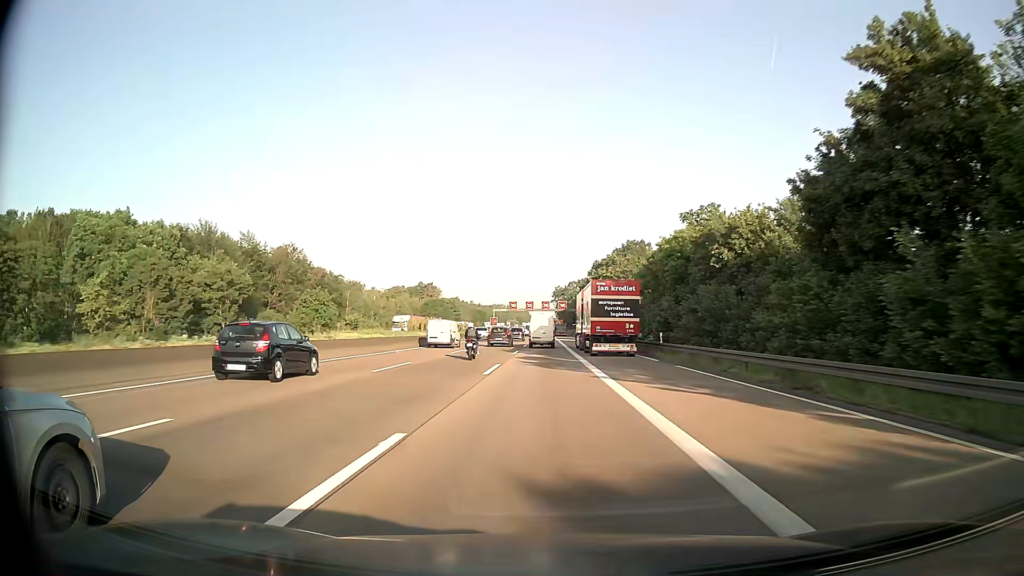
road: motorway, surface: asphalt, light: Day
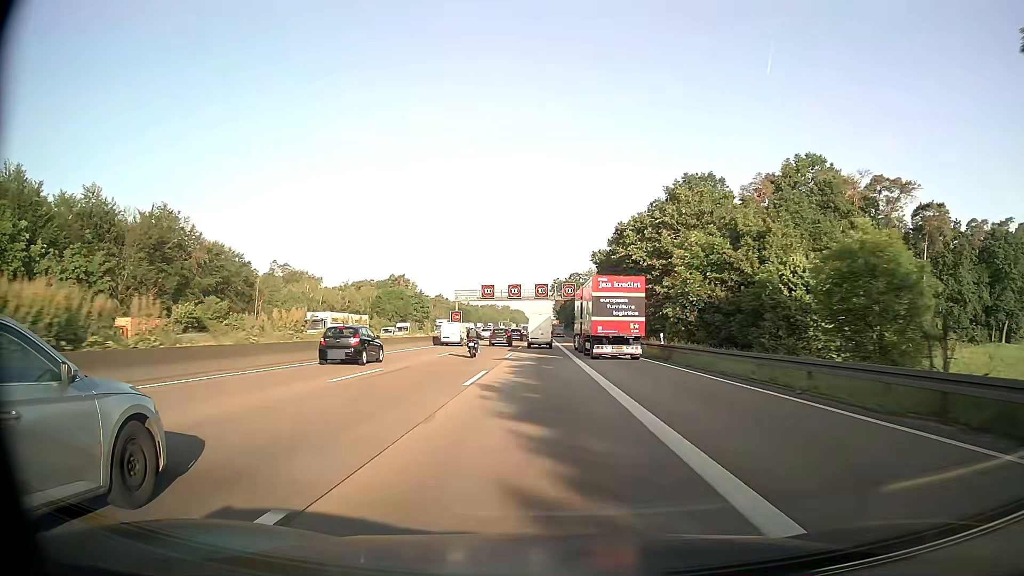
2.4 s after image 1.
(0.0, +58.2) m; 0°
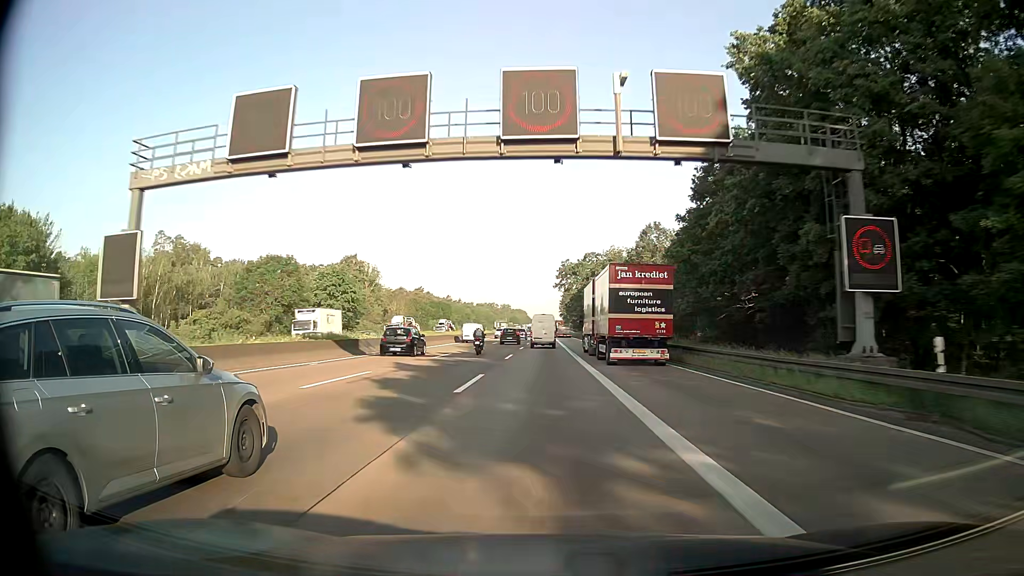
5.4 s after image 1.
(-0.5, +74.5) m; -1°
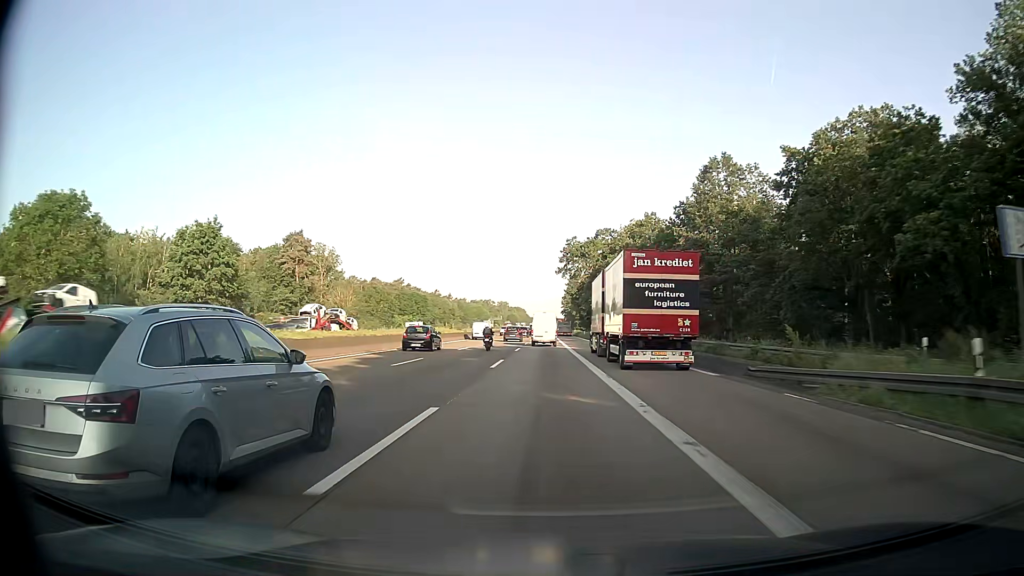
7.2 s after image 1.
(0.0, +45.3) m; 0°
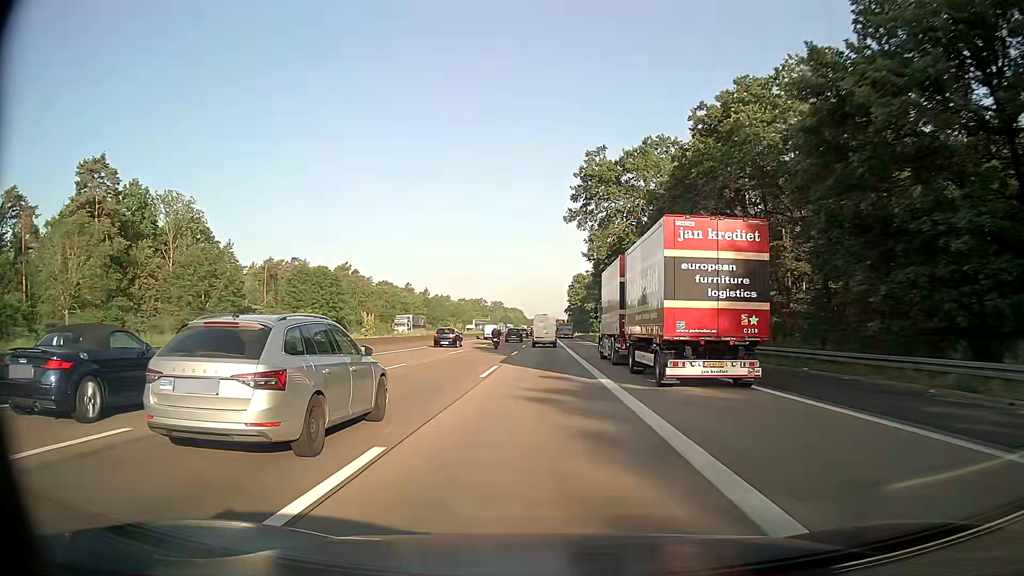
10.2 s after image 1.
(+0.2, +76.1) m; 0°
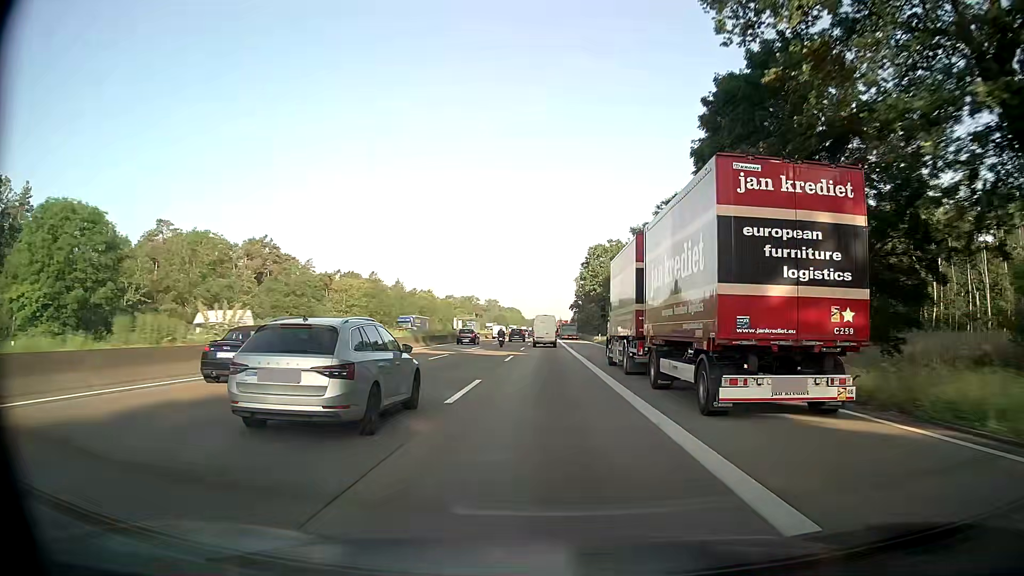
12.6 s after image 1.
(0.0, +61.4) m; 0°
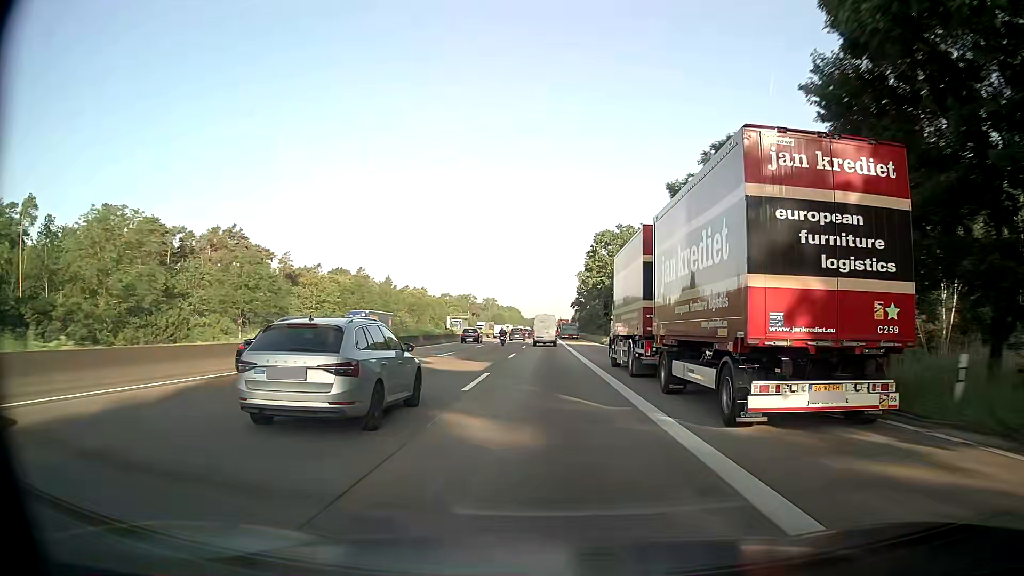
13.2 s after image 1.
(+0.1, +15.4) m; 0°
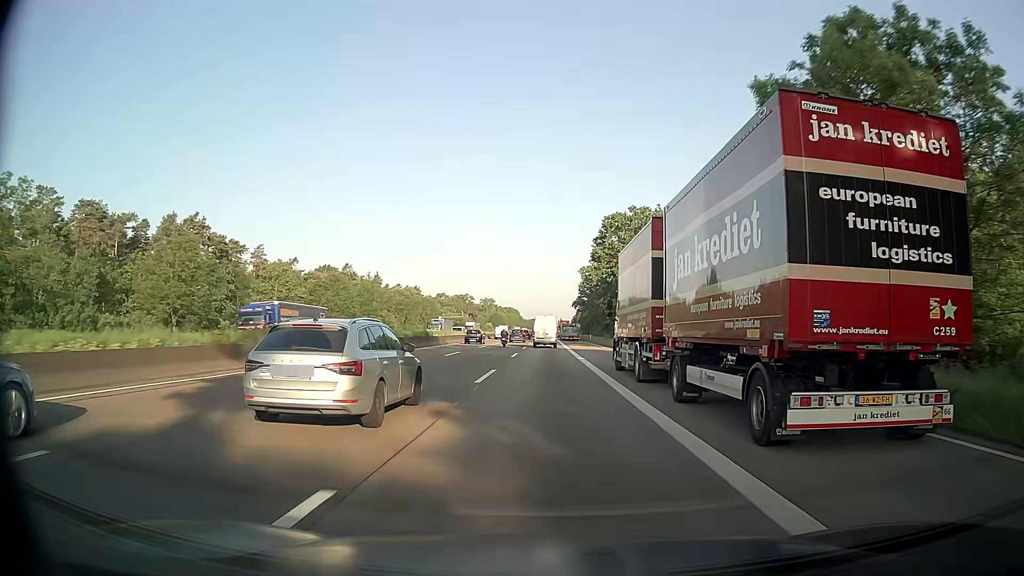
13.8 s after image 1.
(0.0, +15.5) m; 0°
(0, +10) (0, +20) (0, +30) (0, +40) (0, +50) (0, +60) (0, +70) (0, +80) (0, +90) (0, +100) m
